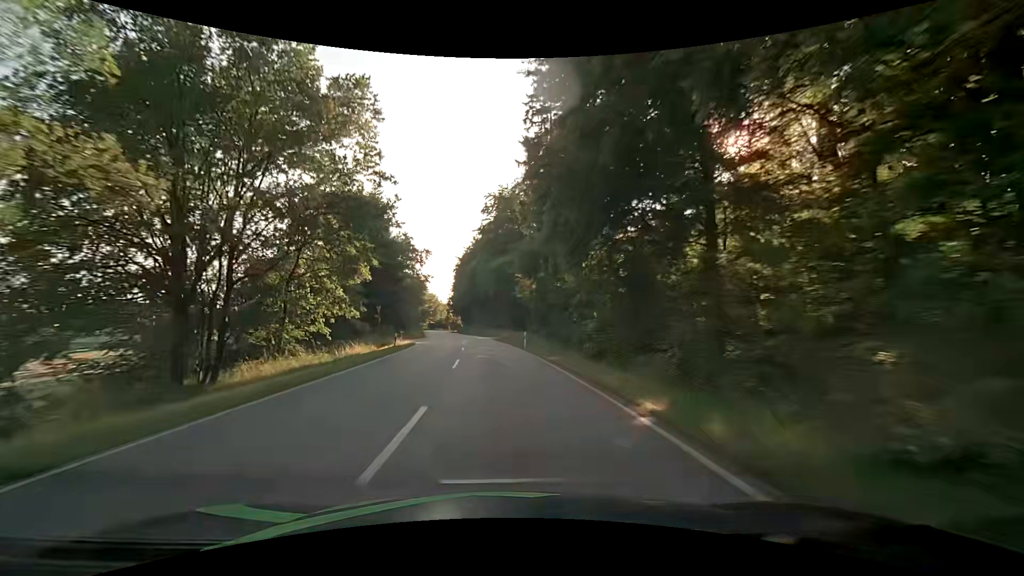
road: secondary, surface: asphalt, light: Day
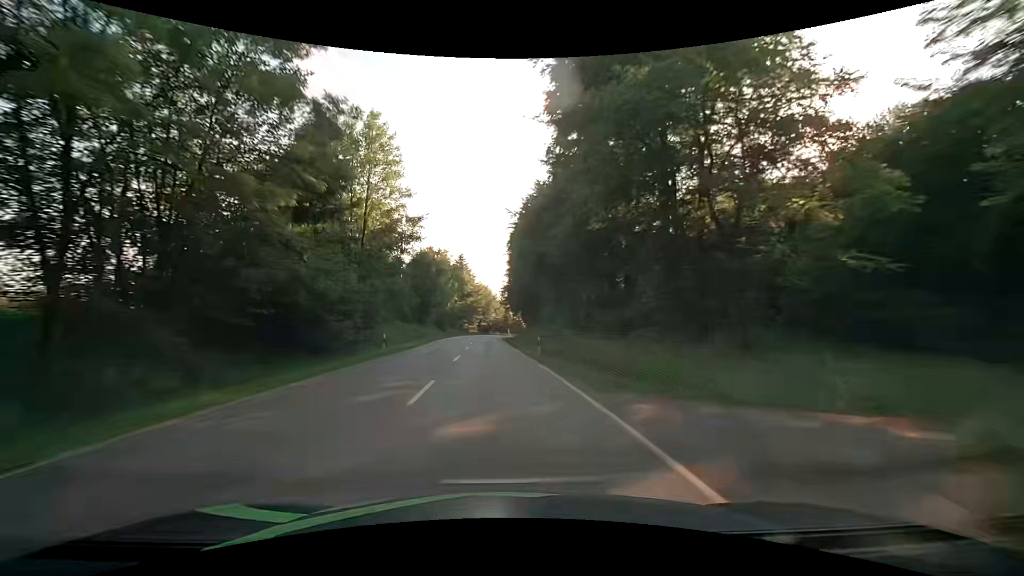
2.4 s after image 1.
(-3.6, +55.2) m; -7°
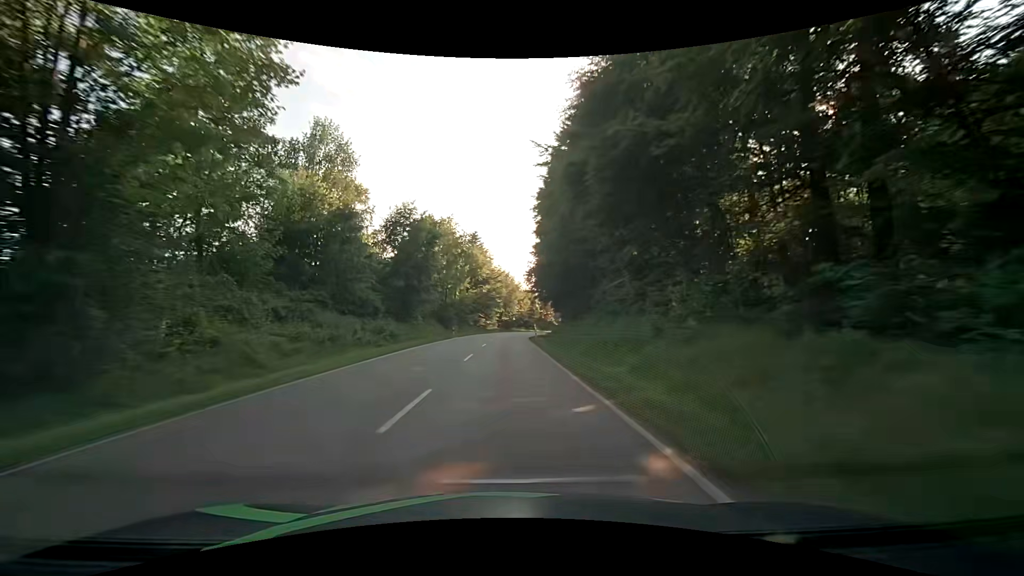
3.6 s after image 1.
(-0.7, +26.2) m; -3°
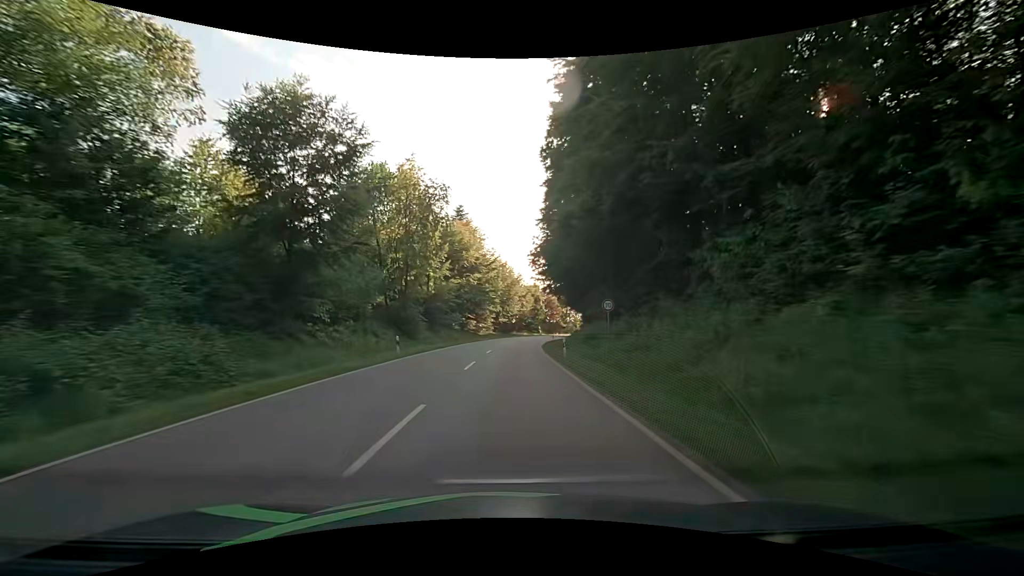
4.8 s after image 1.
(0.0, +25.2) m; 0°
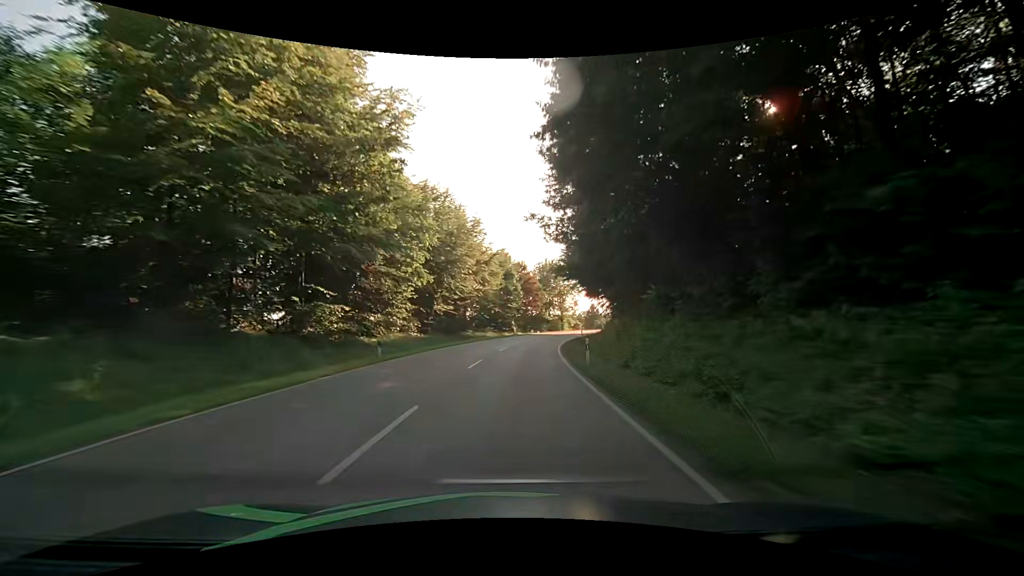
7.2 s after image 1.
(+1.0, +47.4) m; +4°
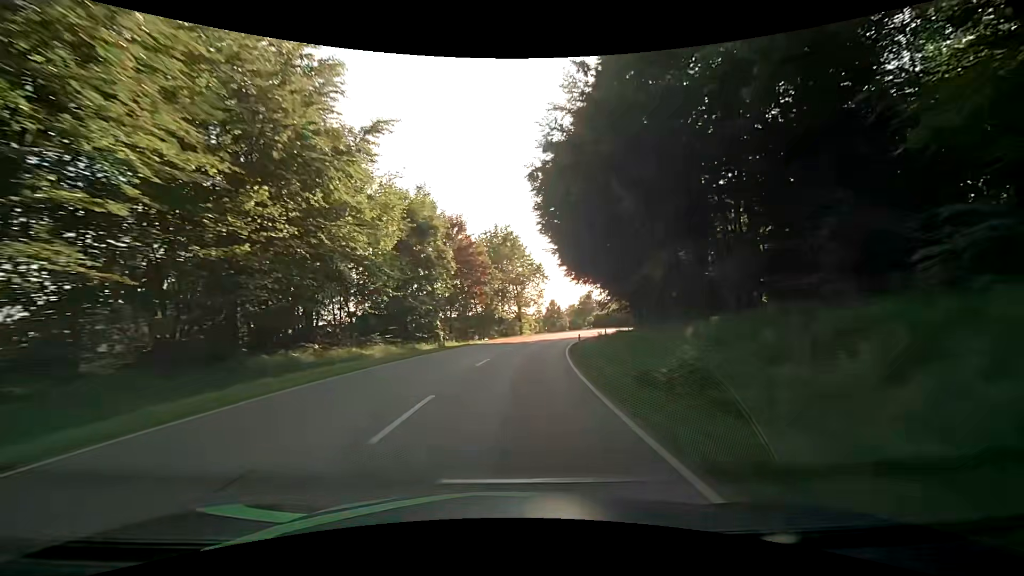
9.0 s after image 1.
(+1.8, +33.8) m; +6°
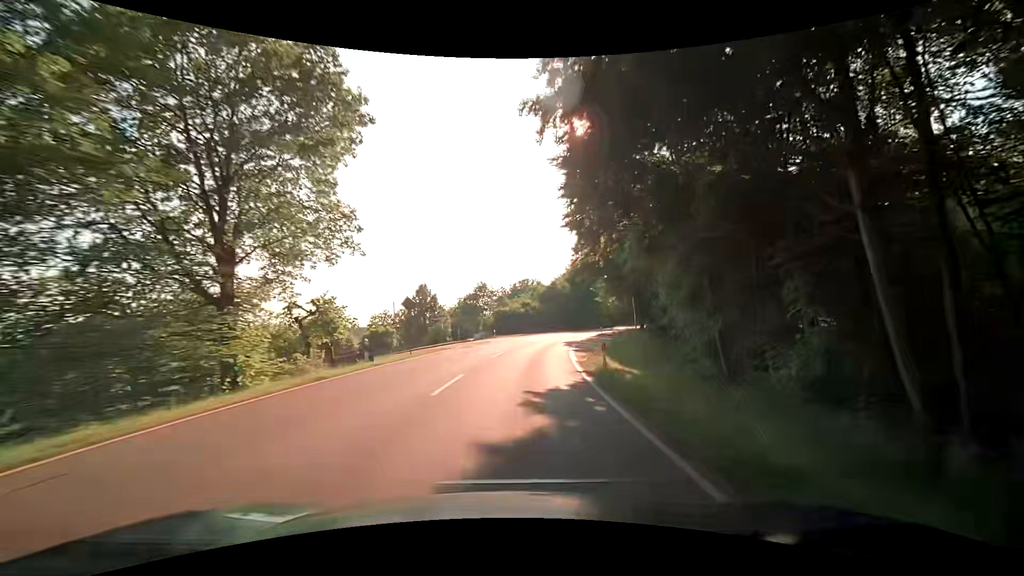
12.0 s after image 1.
(+6.3, +54.3) m; +13°
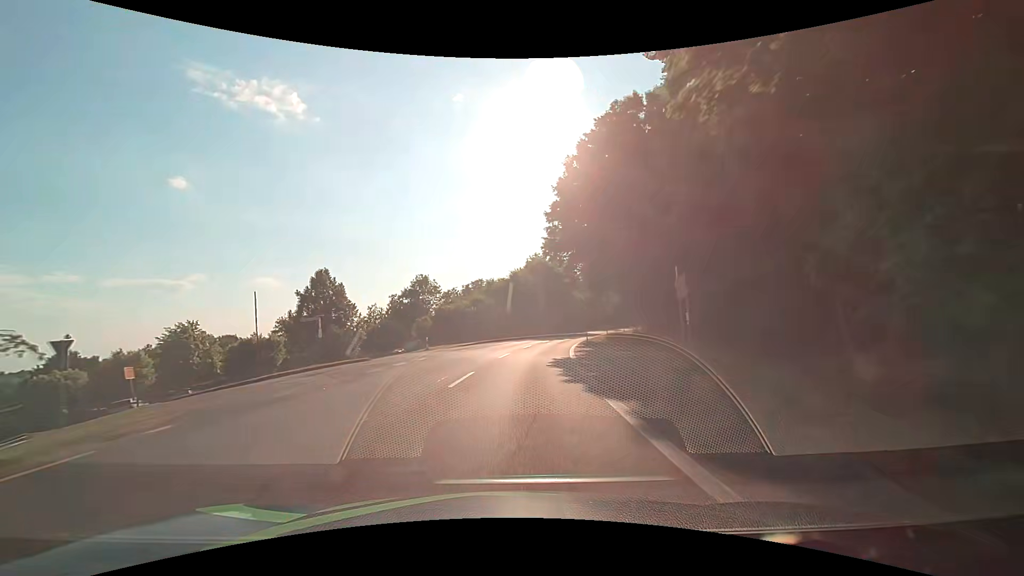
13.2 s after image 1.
(+1.1, +21.6) m; +6°
(0, +10) (+1, +20) (+2, +30) (+3, +40) (+5, +50) (+8, +59) (+10, +69) (+13, +78) (+17, +88) (+20, +97) m
